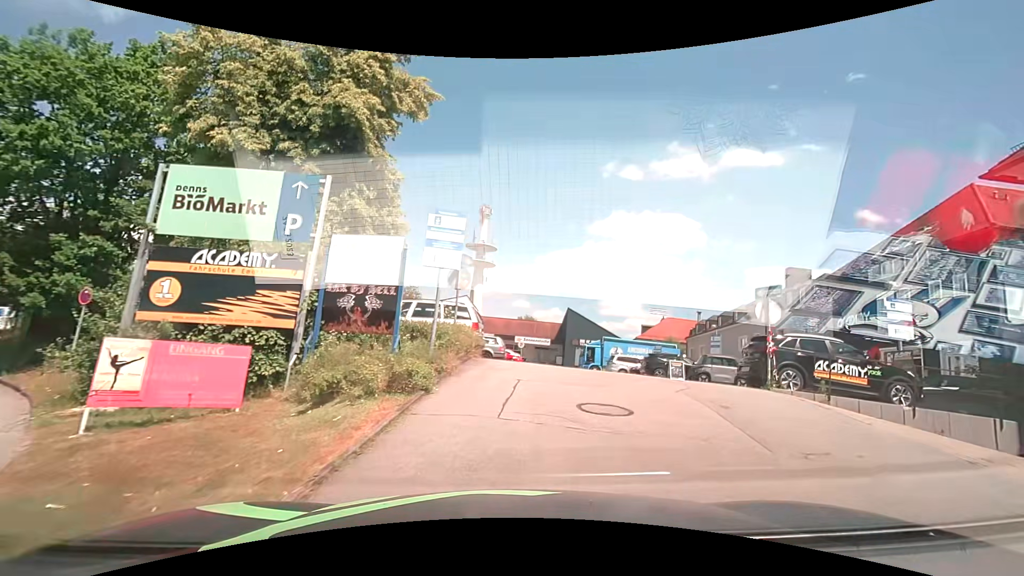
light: Day
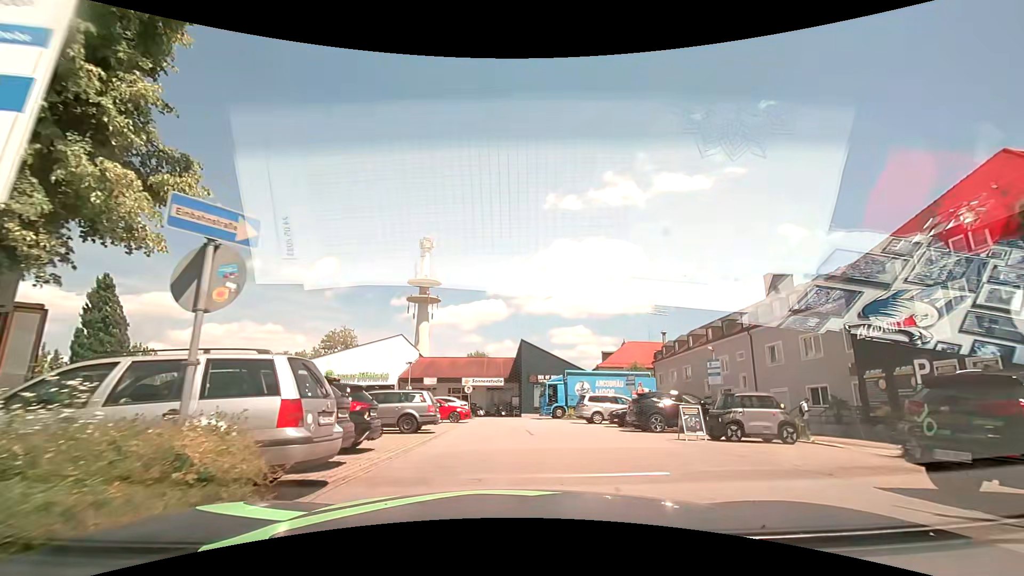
(+0.7, +8.3) m; +6°
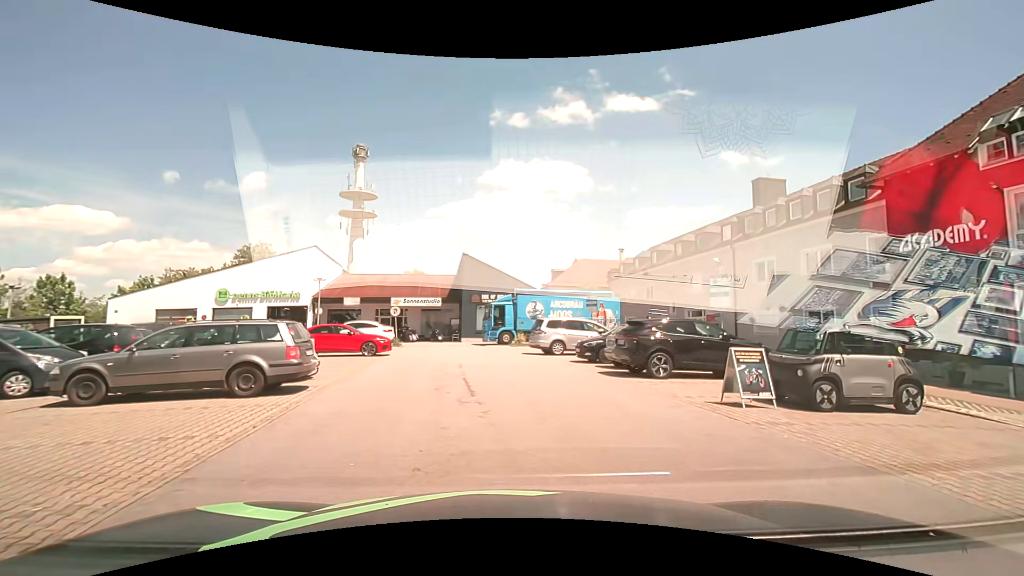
(+0.1, +7.3) m; +4°
